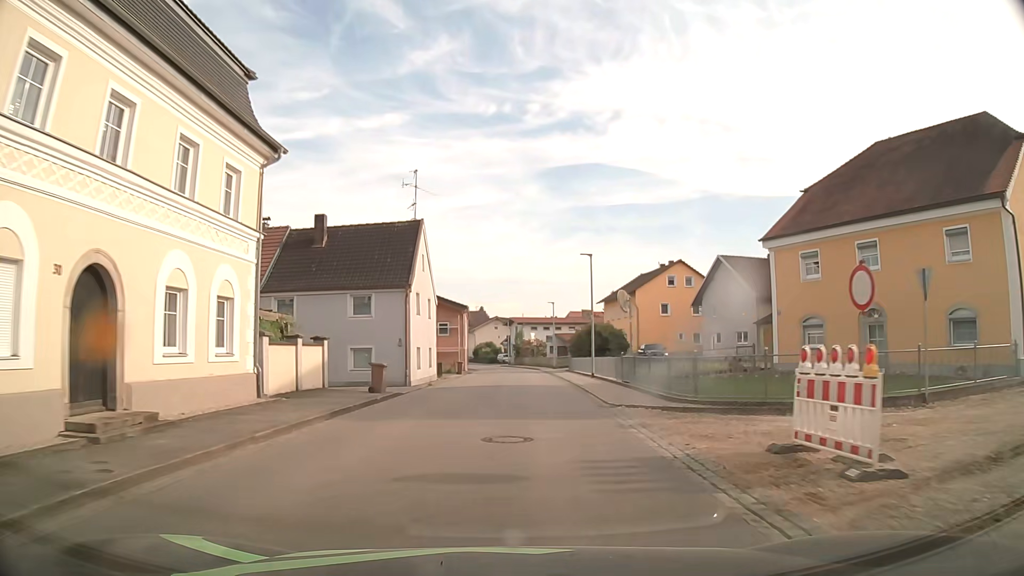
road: secondary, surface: asphalt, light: Day
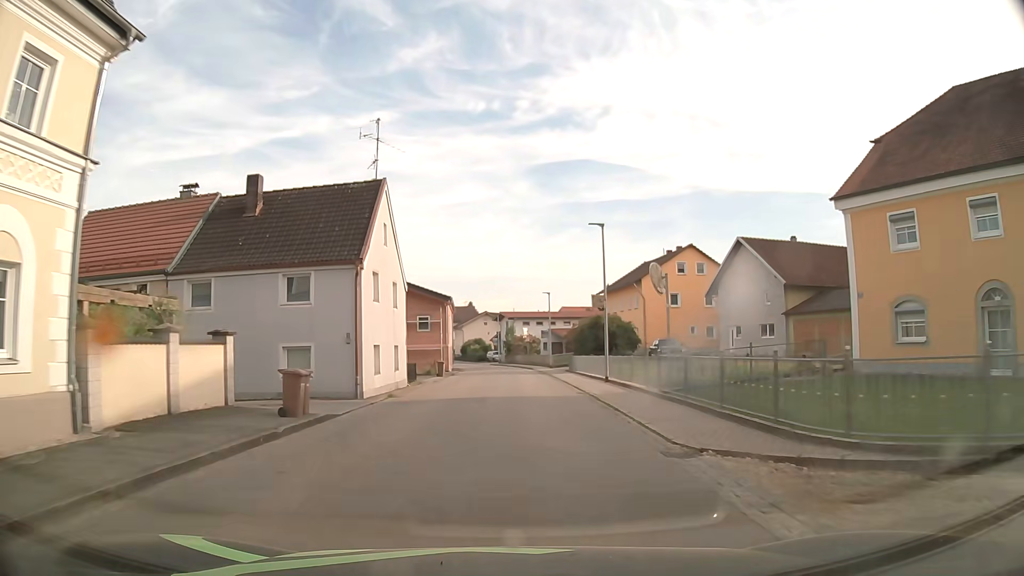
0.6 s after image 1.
(+0.1, +7.6) m; +1°
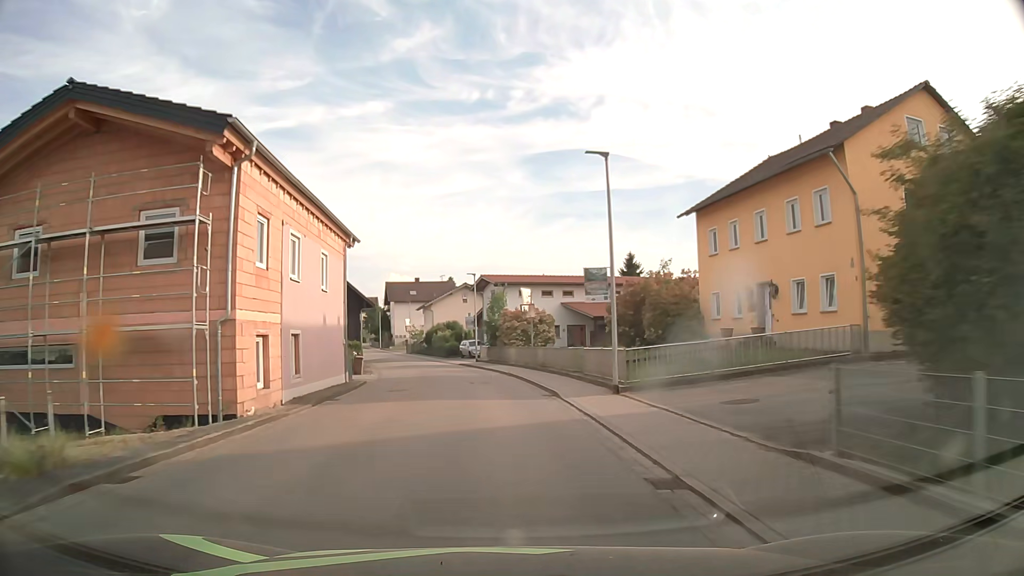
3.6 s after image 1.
(+0.8, +38.6) m; +1°
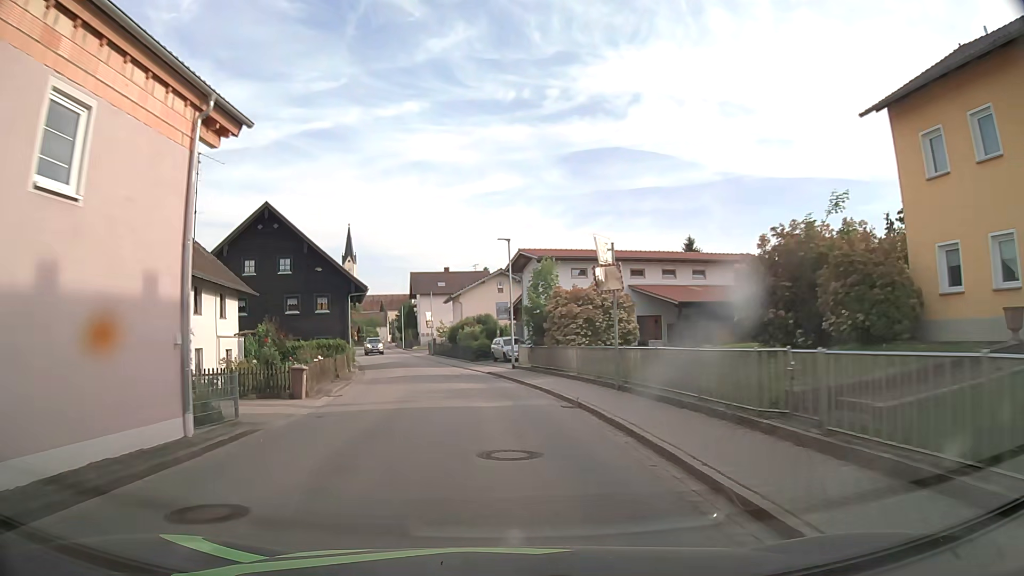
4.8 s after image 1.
(-0.5, +15.5) m; -4°
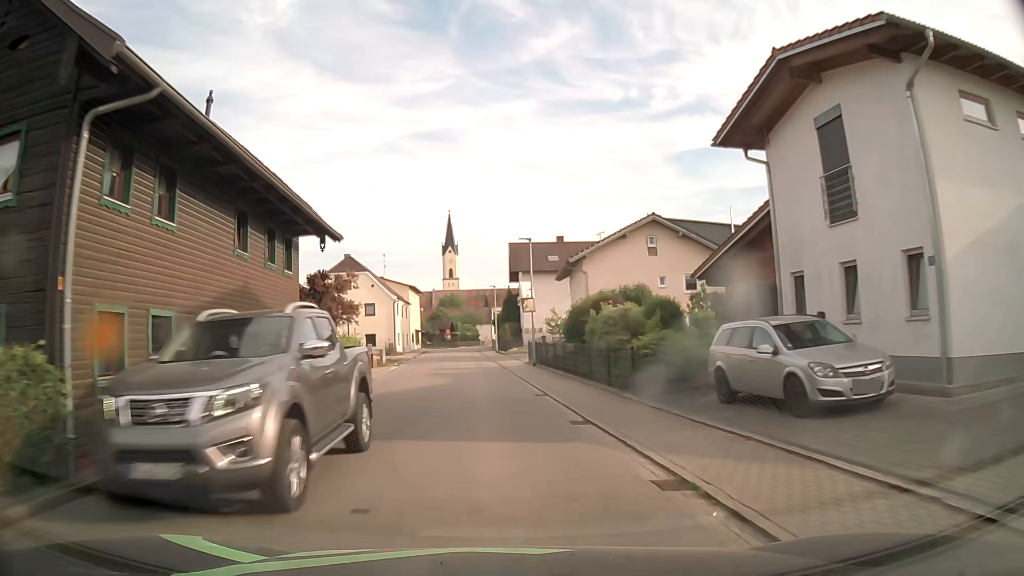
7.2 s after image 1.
(-2.4, +30.5) m; -10°
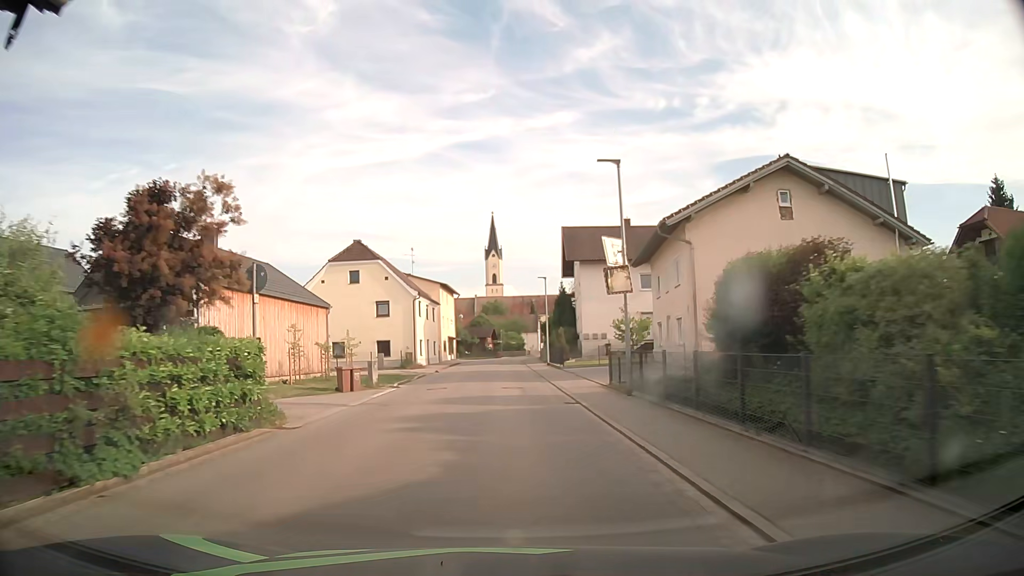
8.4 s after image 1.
(-0.5, +15.2) m; -4°
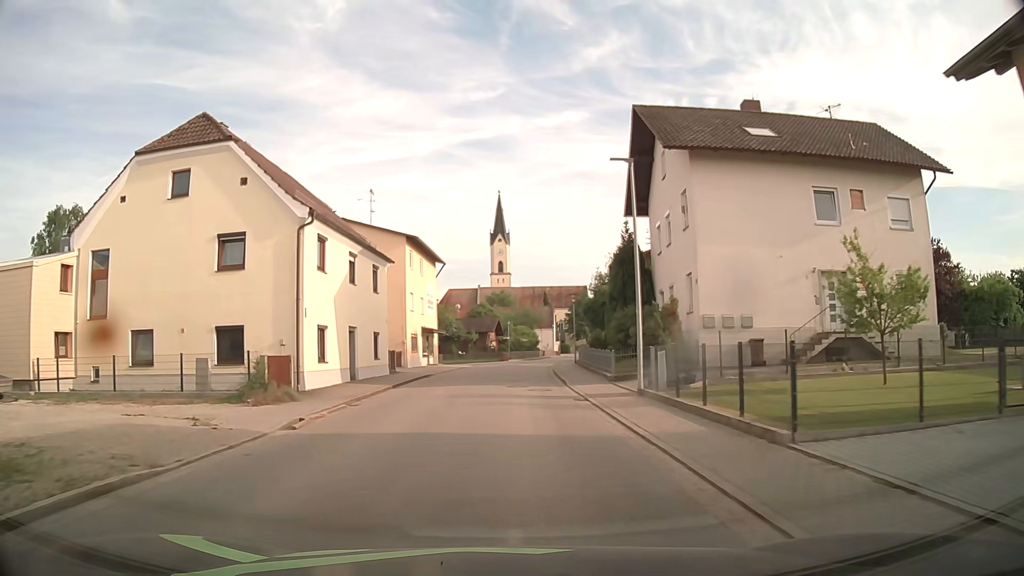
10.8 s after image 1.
(-0.4, +30.2) m; -1°
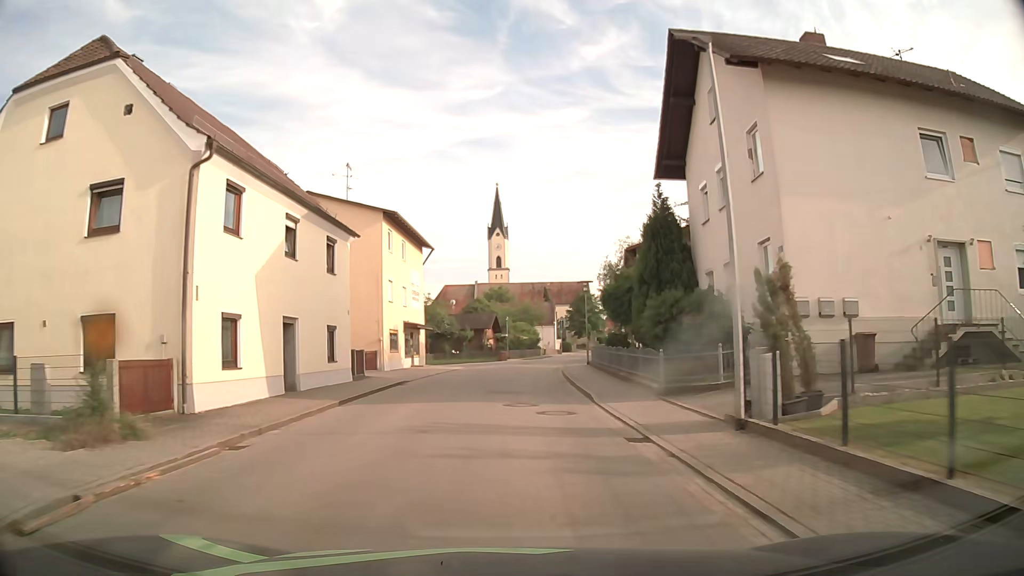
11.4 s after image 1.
(0.0, +7.6) m; 0°
(0, +10) (0, +20) (0, +30) (+1, +40) (+3, +50) (+4, +60) (+6, +70) (+8, +79) (+9, +89) (+11, +99) m
